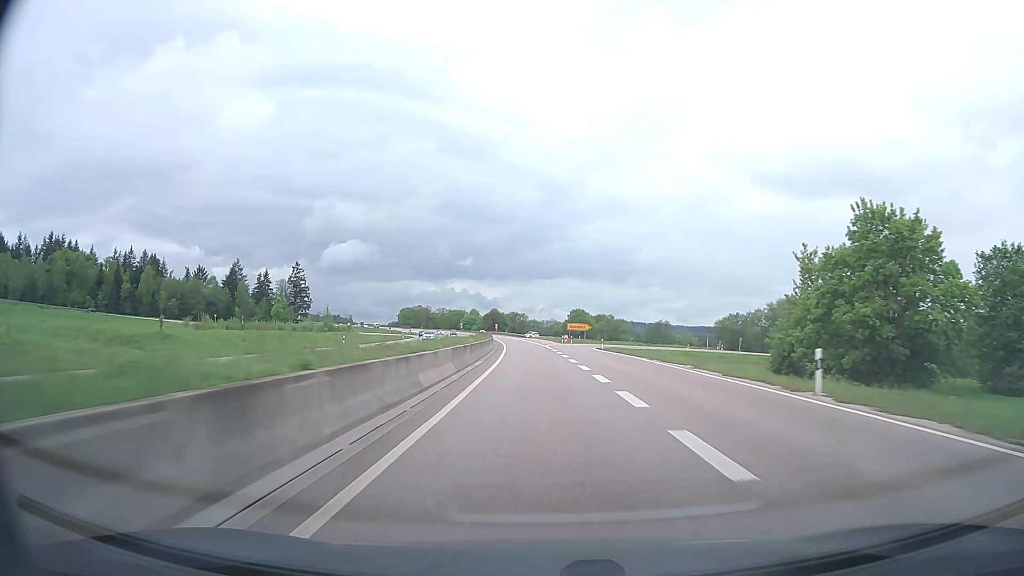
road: trunk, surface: asphalt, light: Day
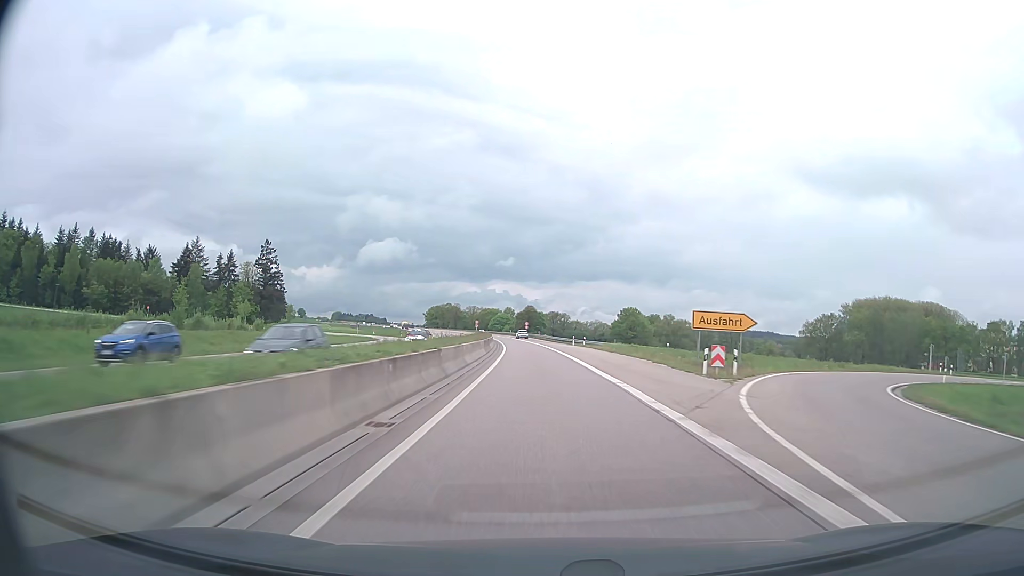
(-3.4, +63.0) m; -5°
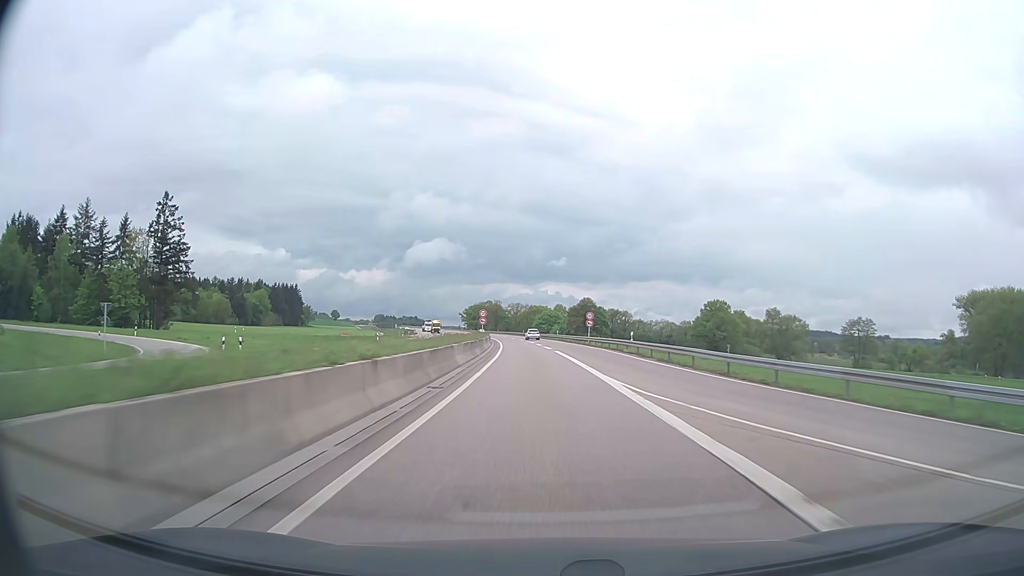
(-3.0, +78.9) m; -4°
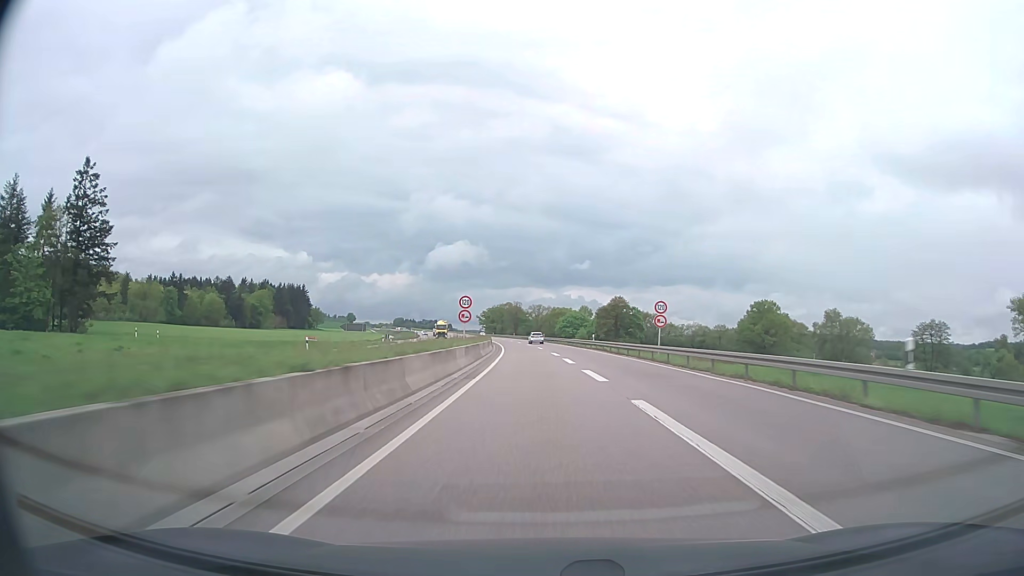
(-0.6, +31.7) m; -2°
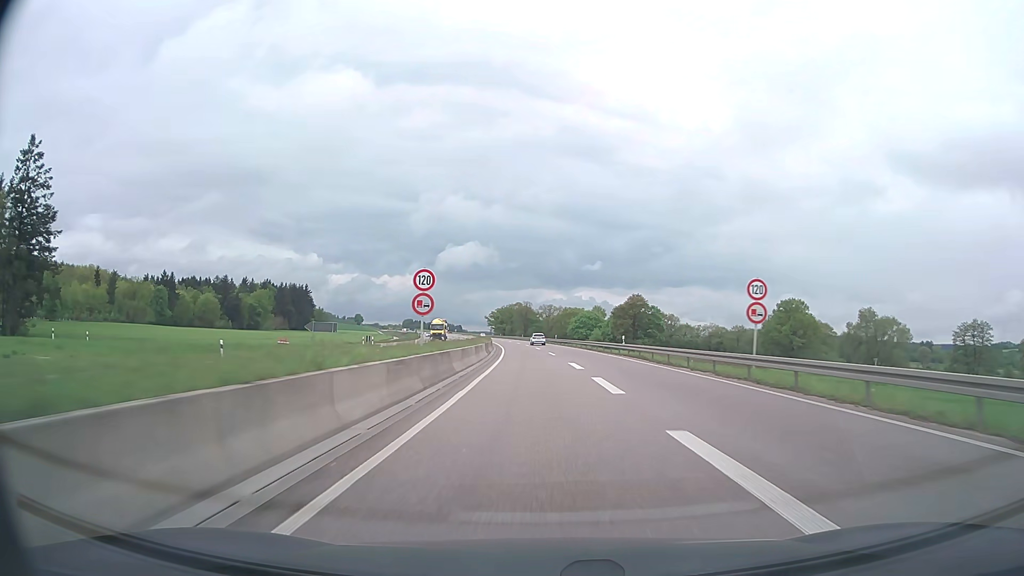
(-0.1, +16.1) m; -1°
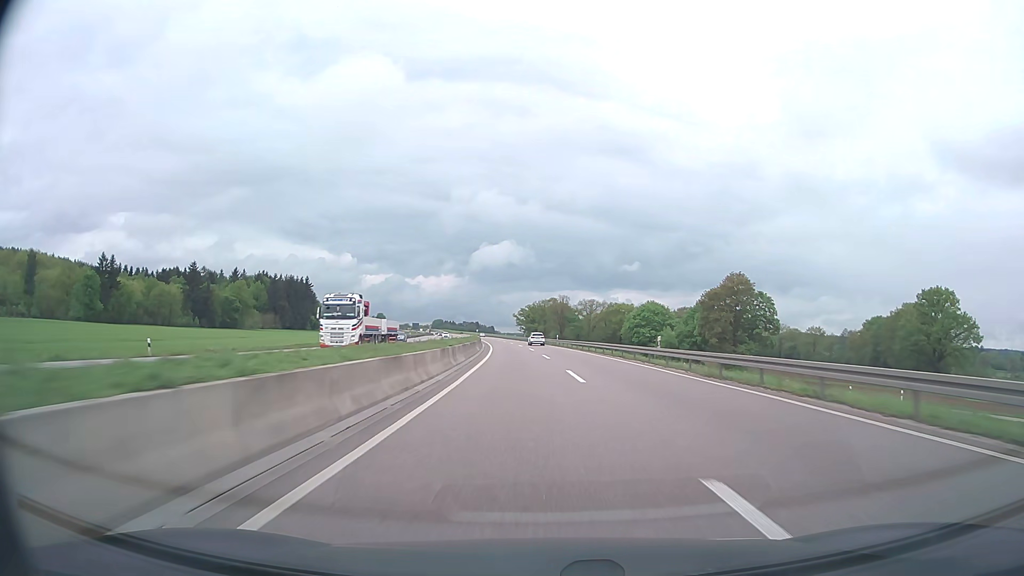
(-1.9, +66.6) m; -3°
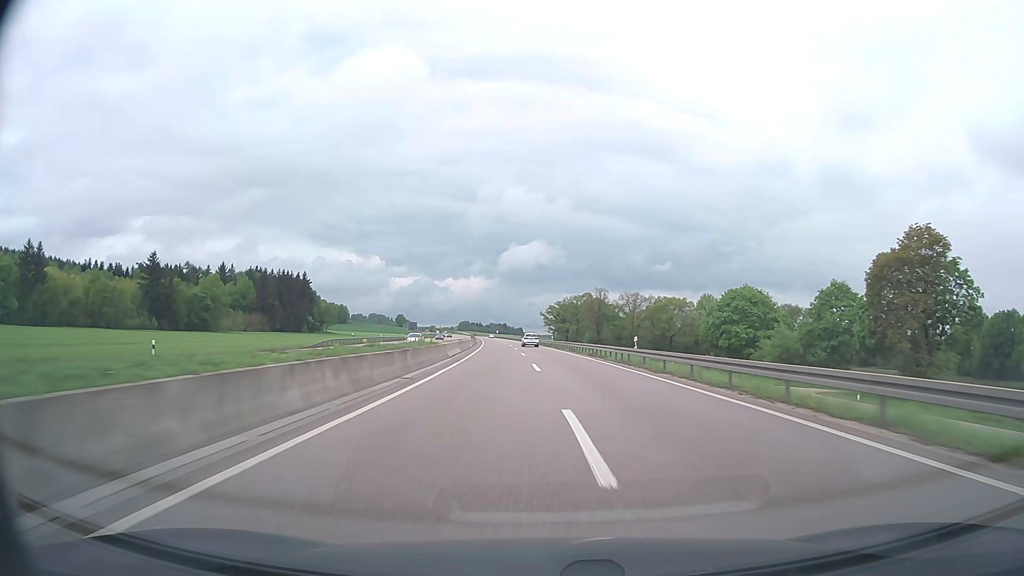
(-1.2, +52.7) m; -3°
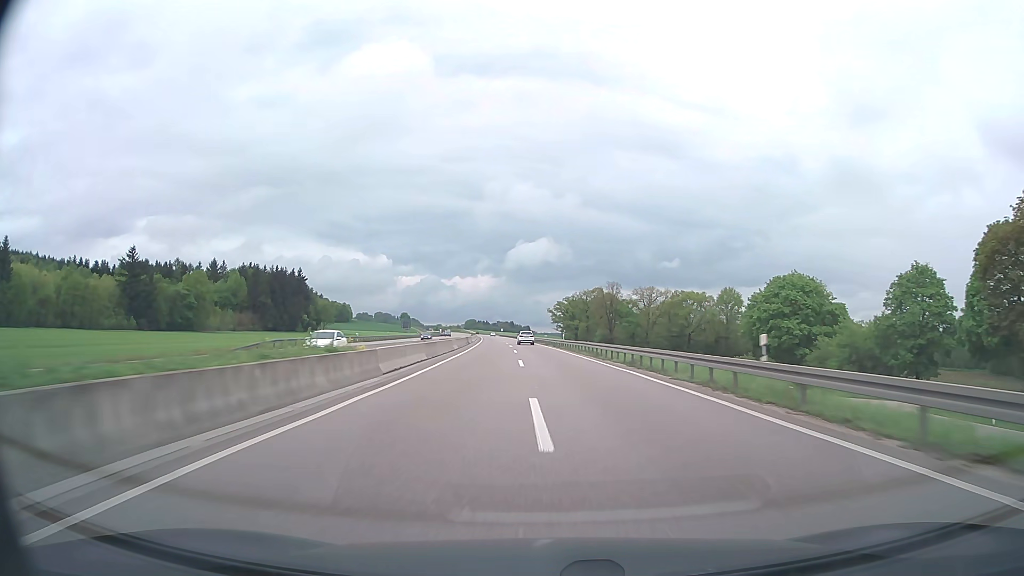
(-0.1, +17.9) m; -1°
(0, +10) (0, +20) (0, +30) (-1, +40) (-1, +50) (-1, +60) (-2, +70) (-2, +80) (-3, +90) (-4, +100) m
